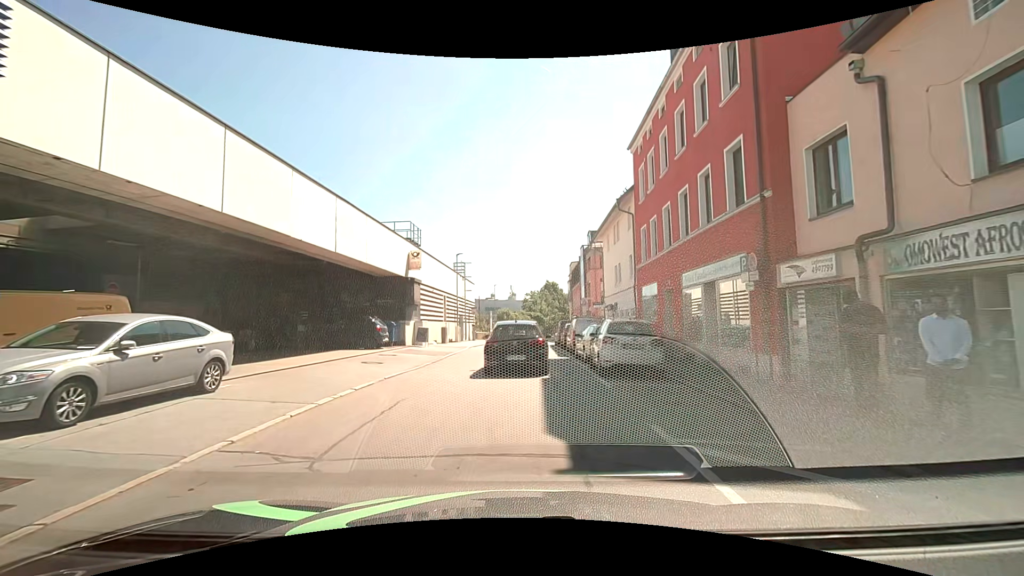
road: residential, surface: asphalt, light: Day
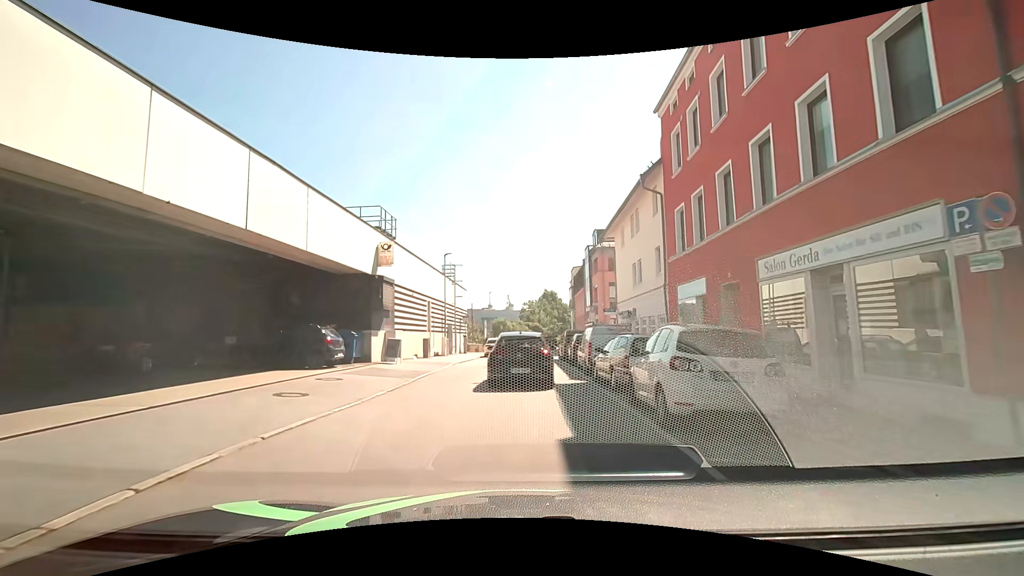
(0.0, +6.3) m; +1°
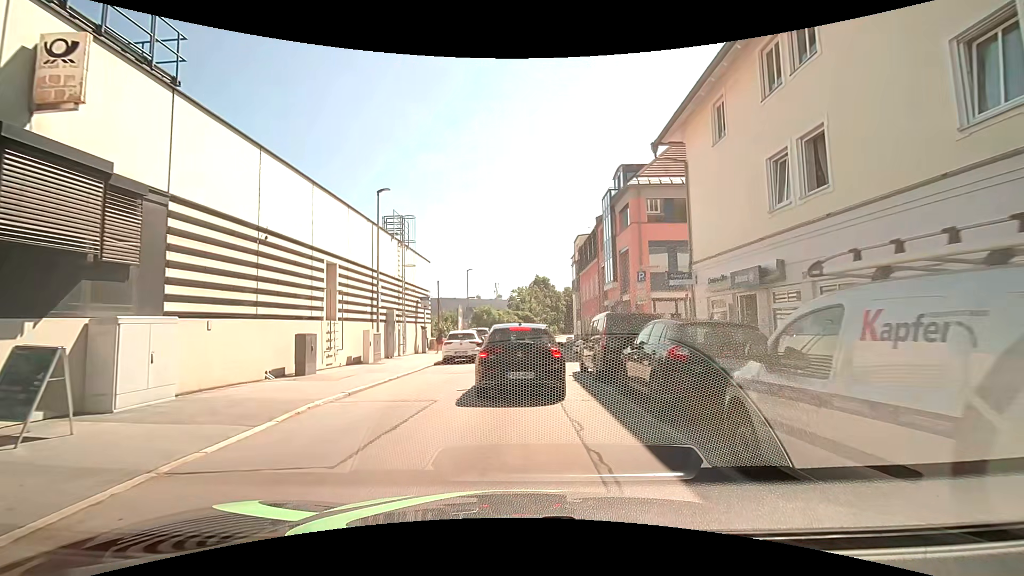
(+0.2, +16.2) m; +1°
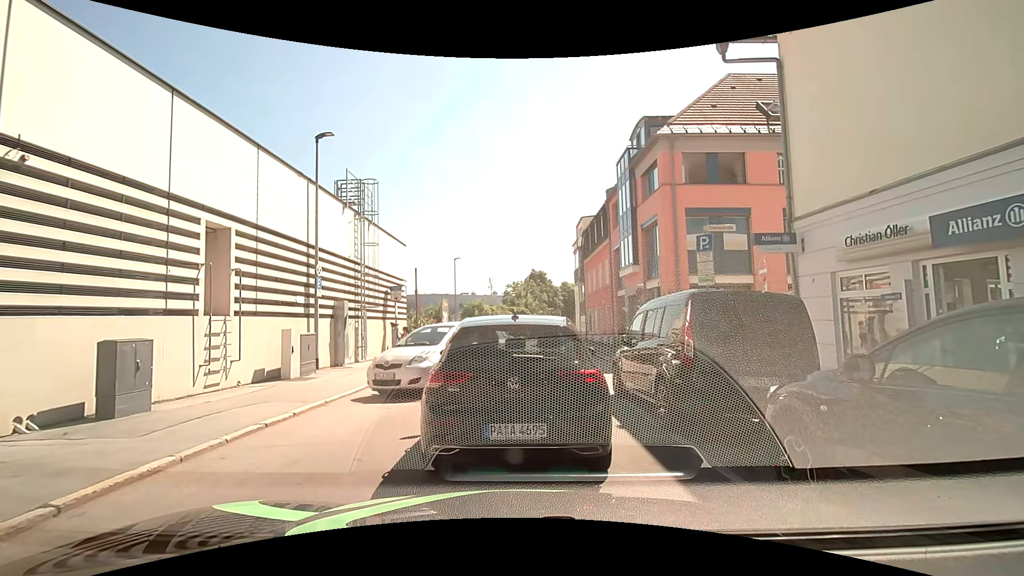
(0.0, +6.1) m; +1°
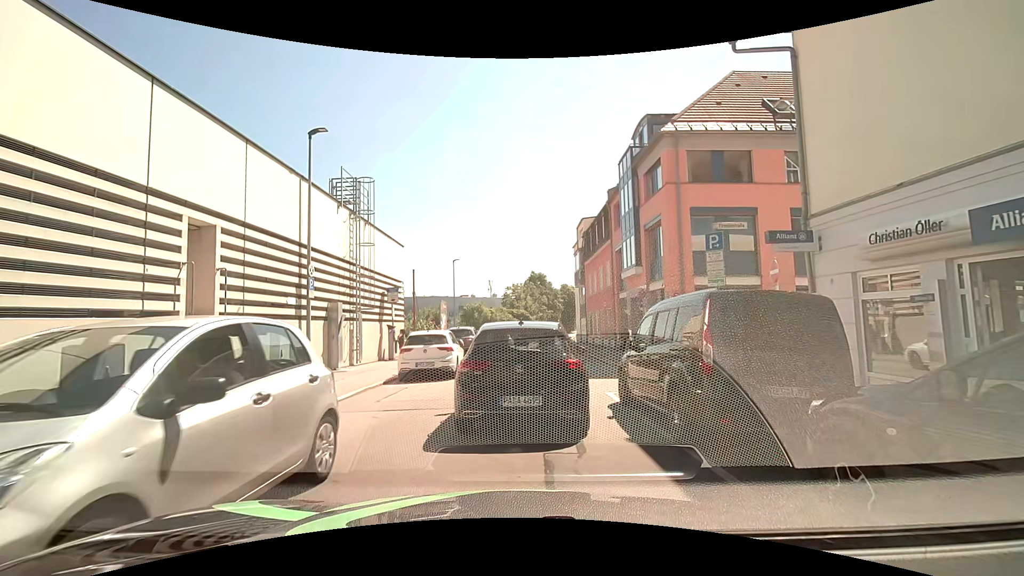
(0.0, +0.7) m; 0°
